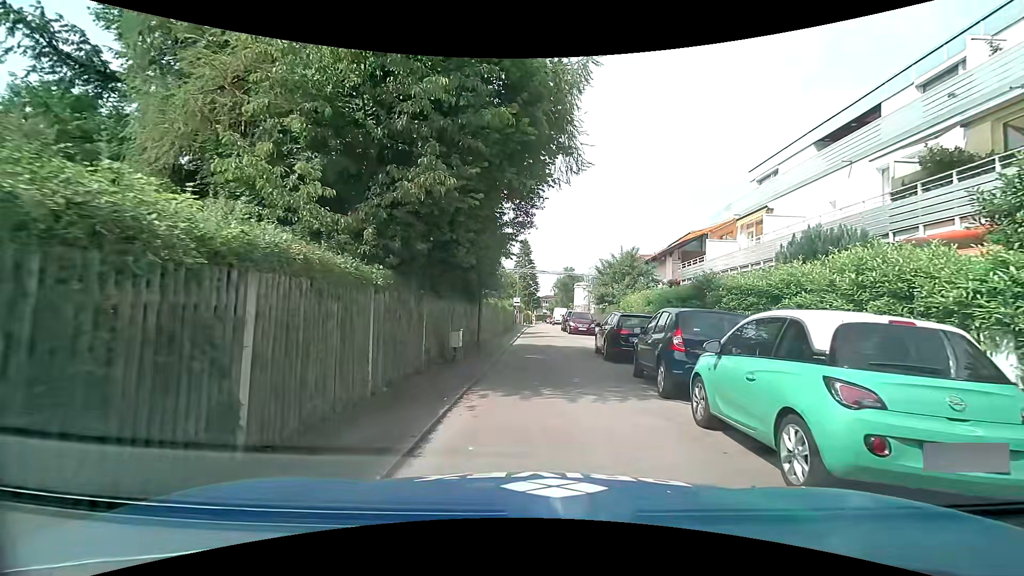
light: Day
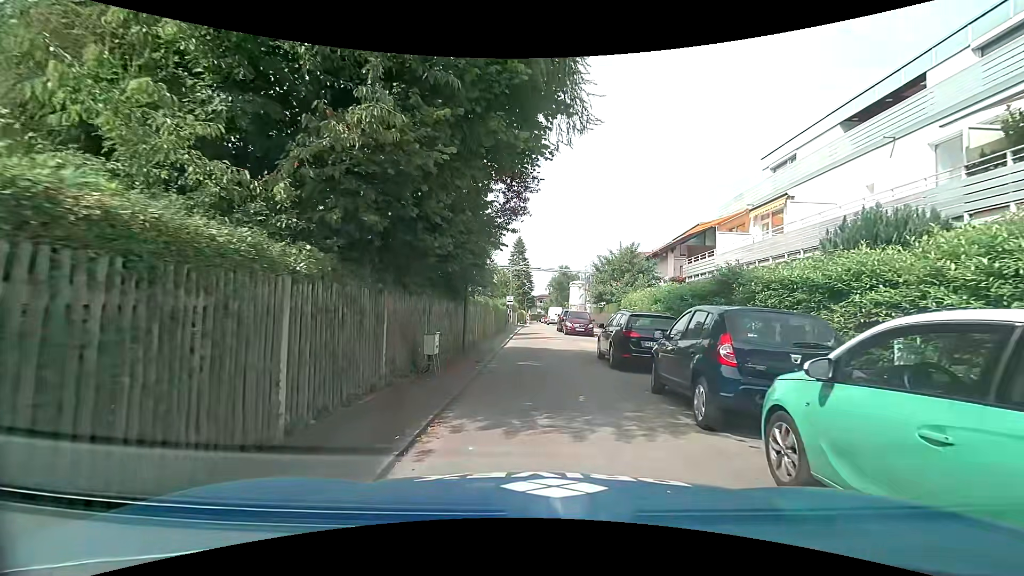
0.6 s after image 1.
(0.0, +2.3) m; 0°
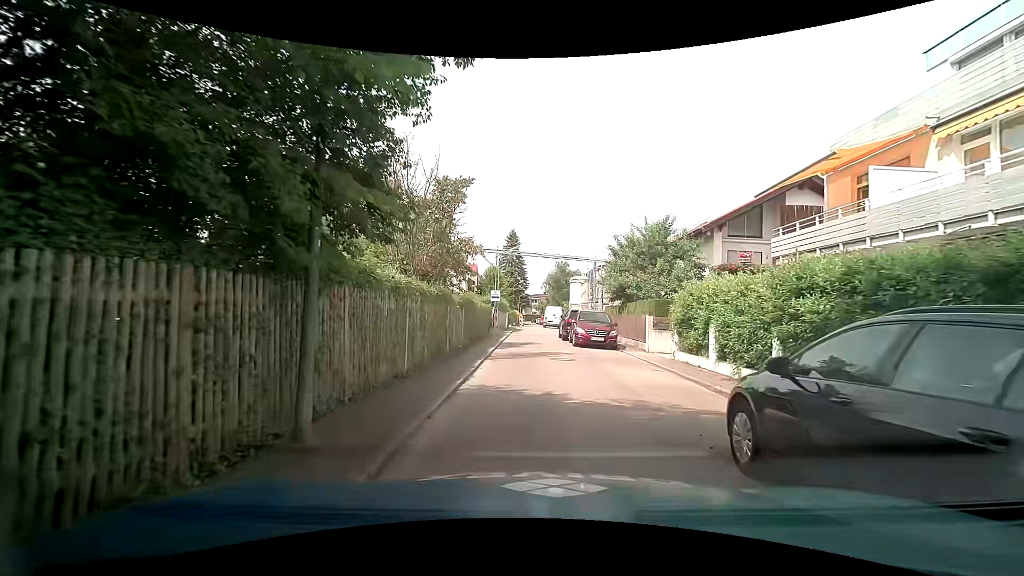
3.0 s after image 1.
(+0.1, +10.7) m; +1°
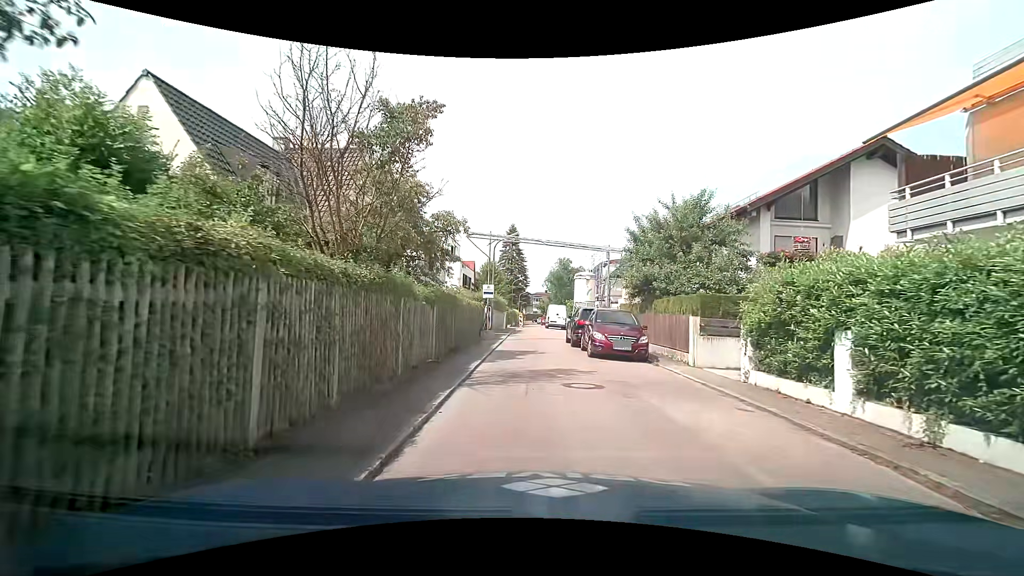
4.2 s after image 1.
(0.0, +5.4) m; +1°
